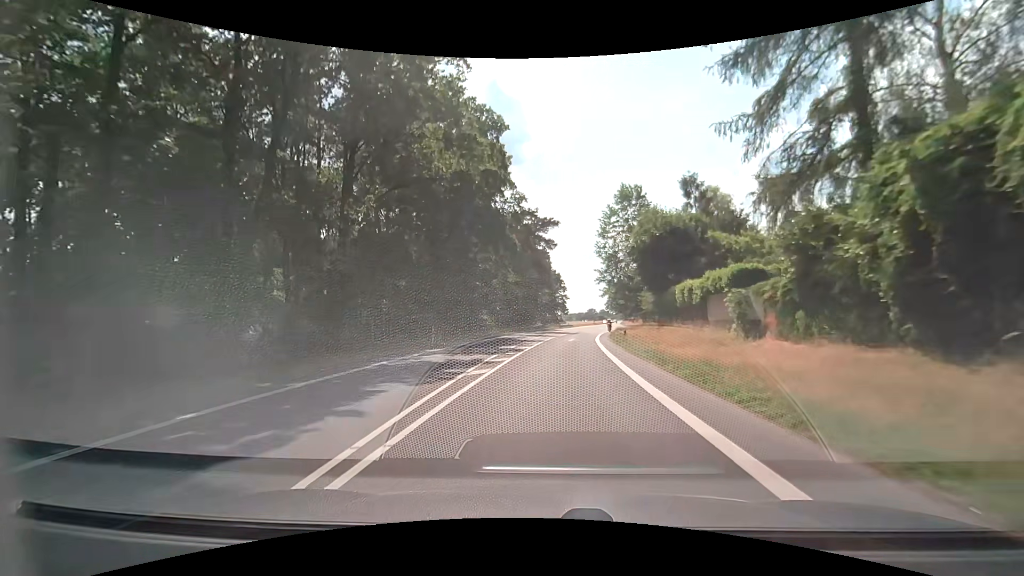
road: secondary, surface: asphalt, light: Day
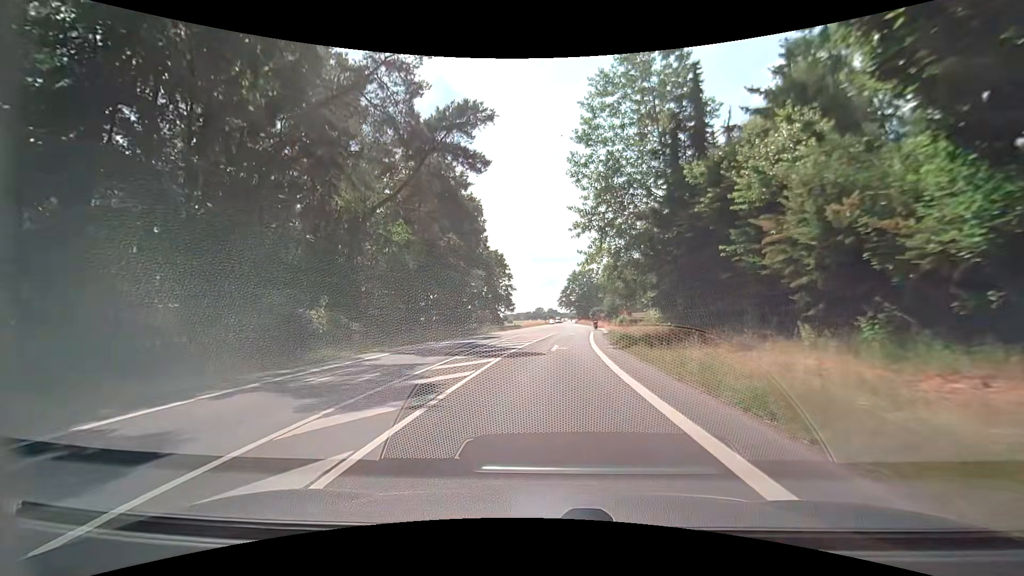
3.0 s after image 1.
(+2.4, +37.8) m; +7°
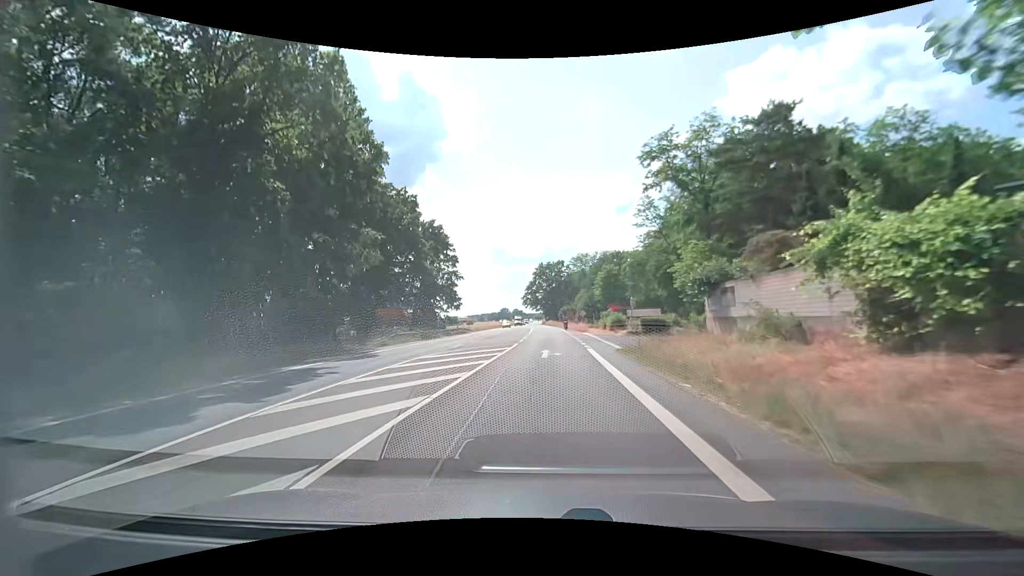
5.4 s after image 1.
(+0.6, +29.4) m; +3°
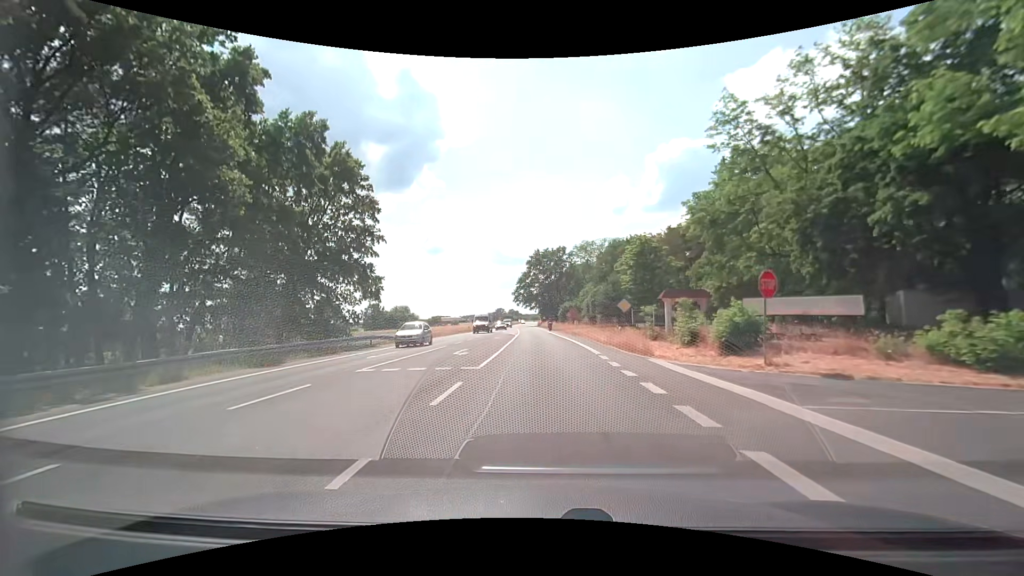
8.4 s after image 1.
(+0.2, +35.8) m; 0°
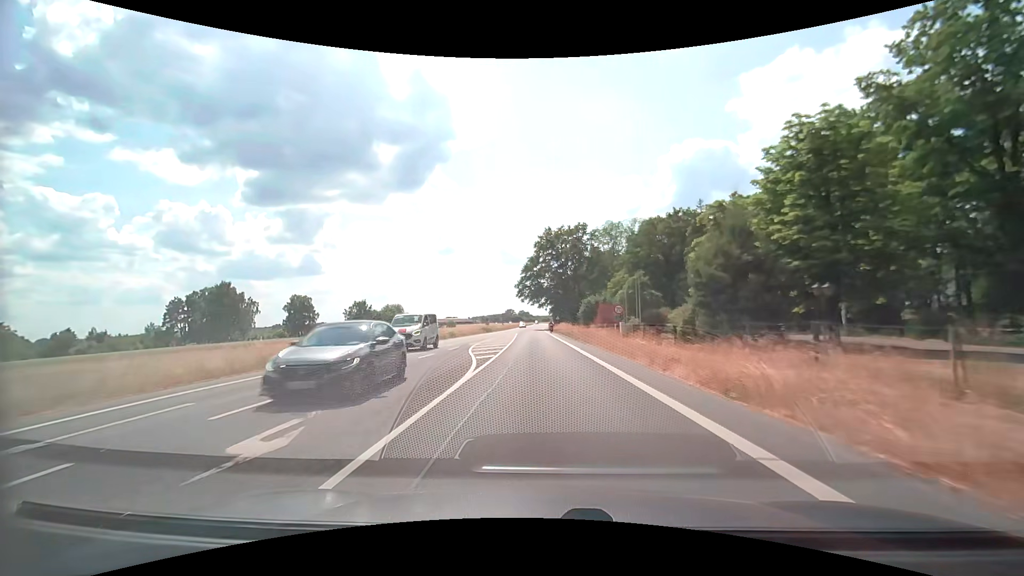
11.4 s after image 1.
(-0.4, +35.6) m; -1°
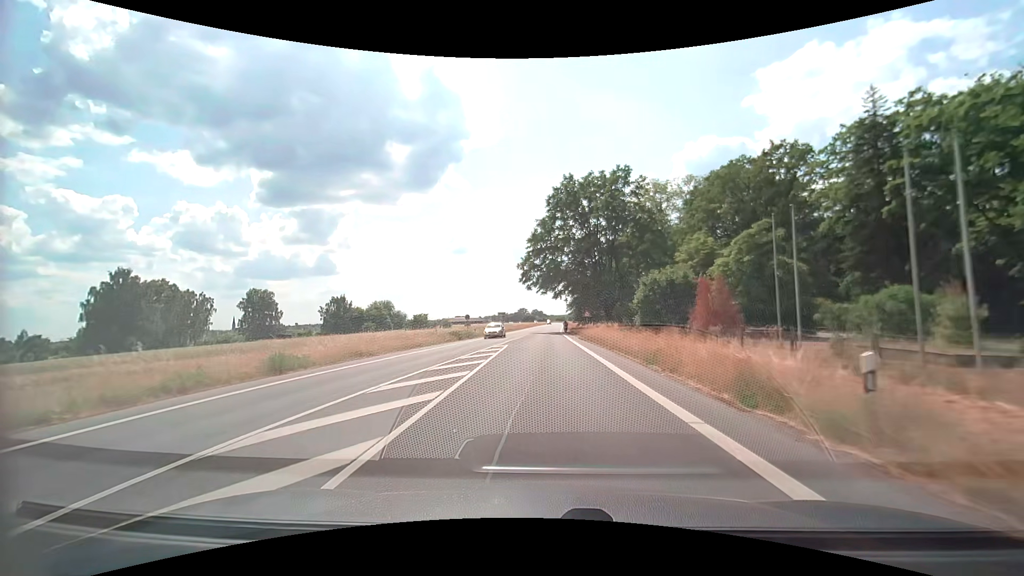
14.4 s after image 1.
(-0.5, +38.5) m; -2°
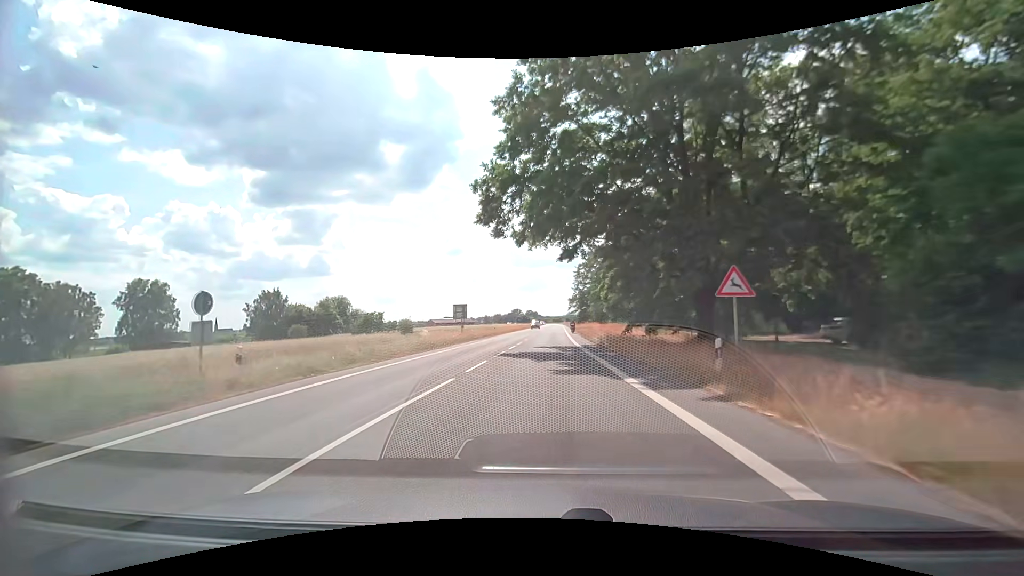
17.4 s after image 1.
(+0.1, +43.0) m; 0°
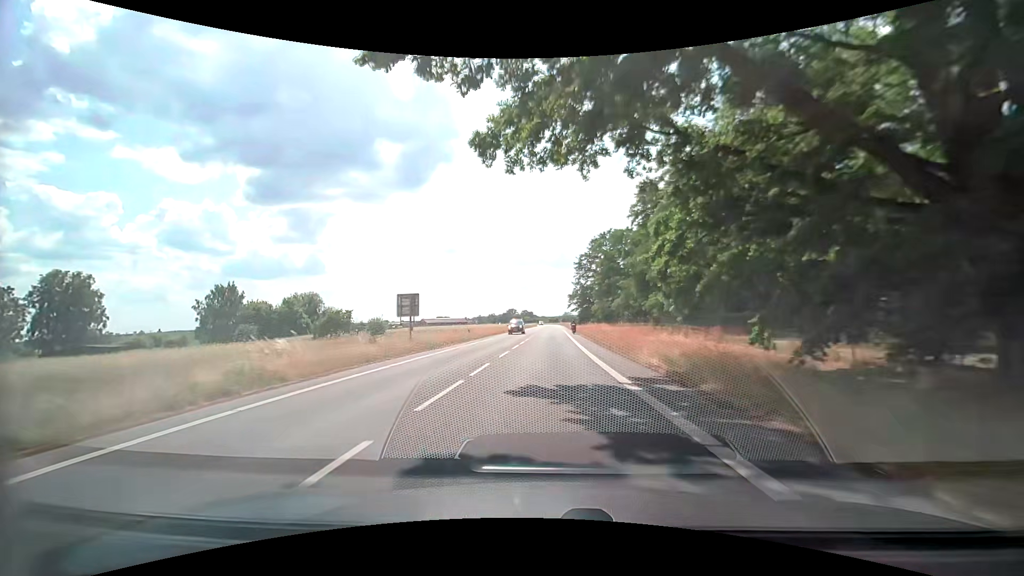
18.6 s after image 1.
(+0.1, +18.3) m; 0°
(0, +10) (0, +20) (0, +30) (+1, +40) (+1, +50) (+1, +60) (+2, +70) (+2, +80) (+2, +90) (+3, +100) m
